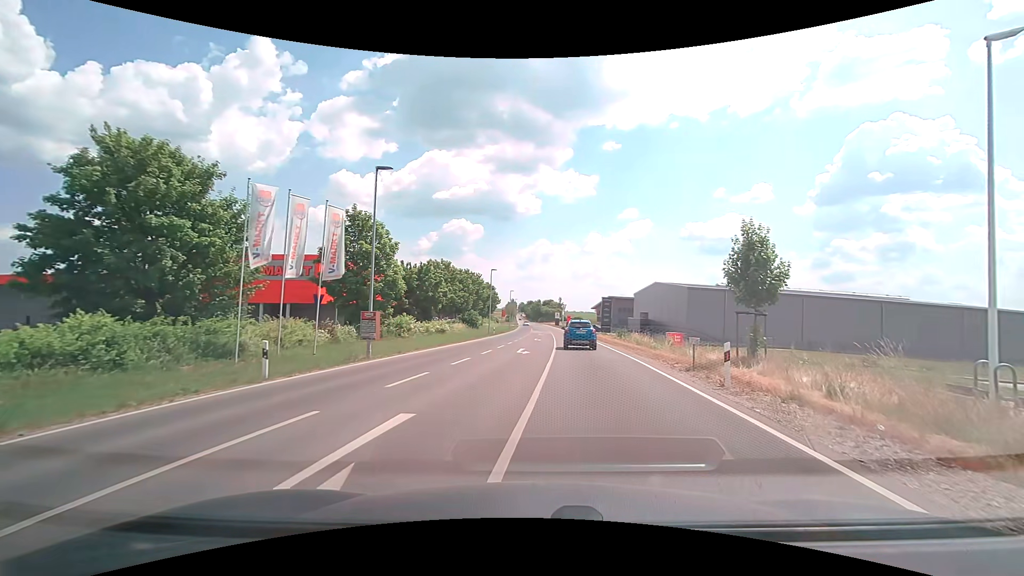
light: Day
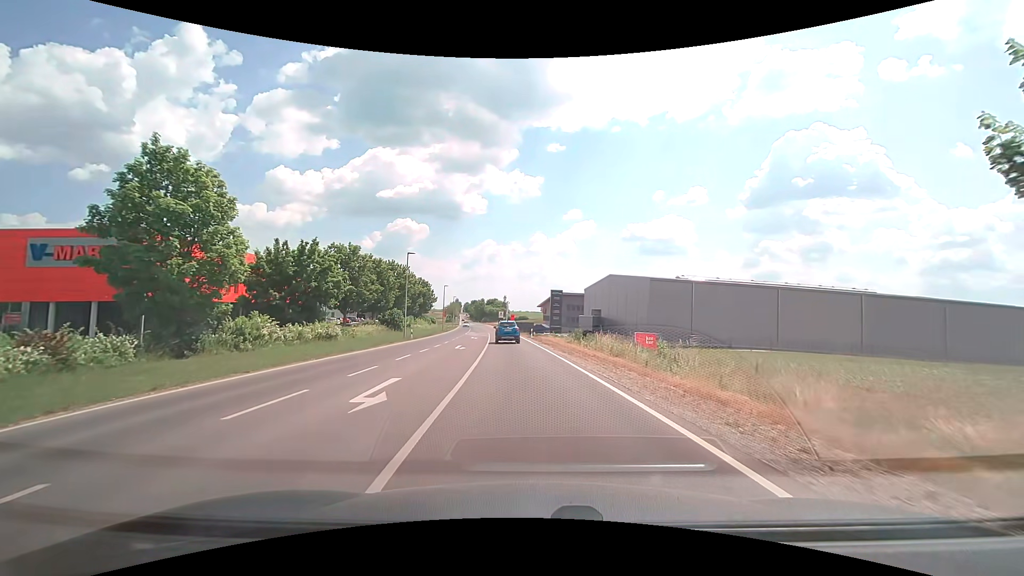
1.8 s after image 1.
(+1.5, +15.3) m; +7°
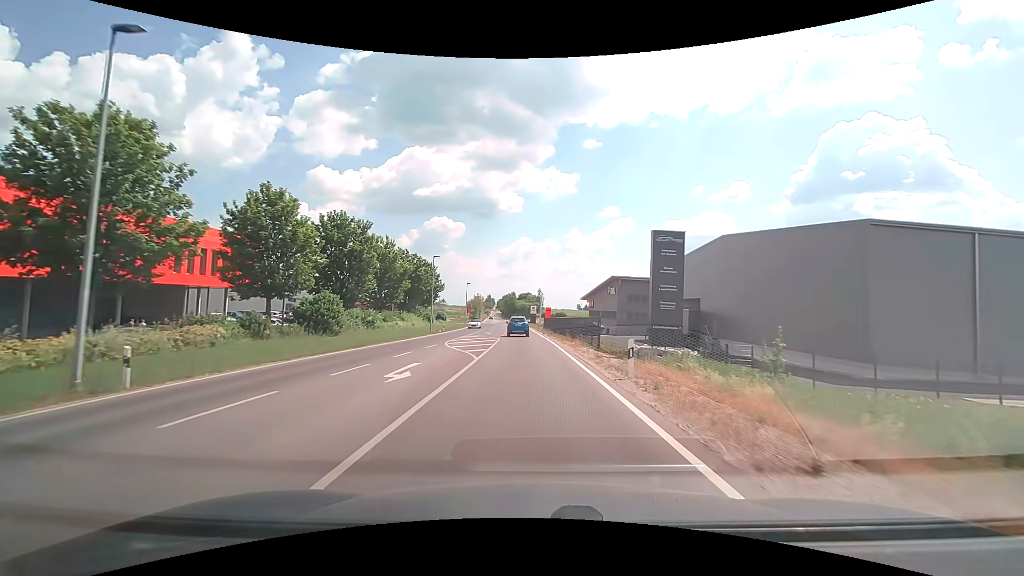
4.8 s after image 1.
(-1.6, +37.9) m; -4°
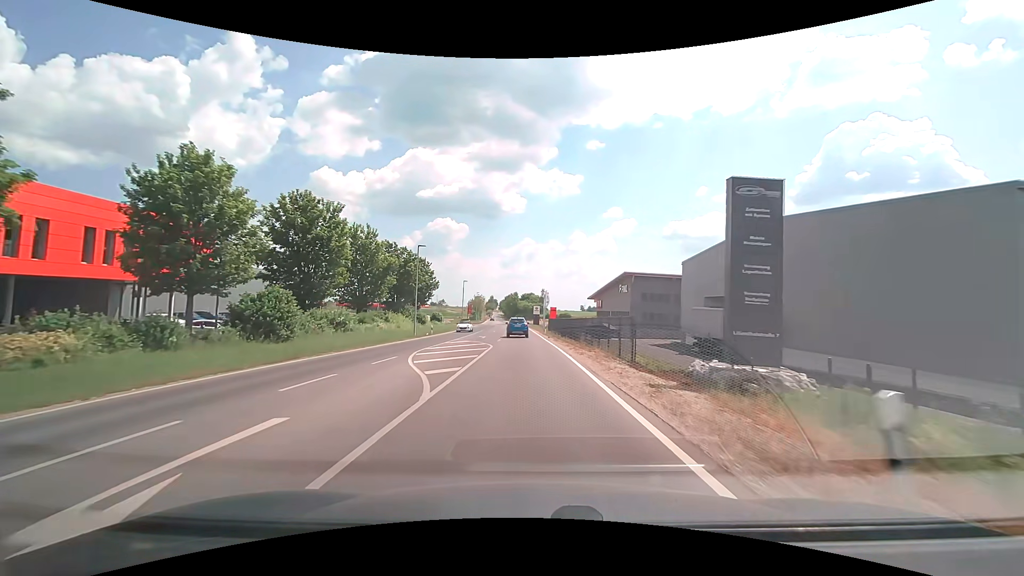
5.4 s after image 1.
(0.0, +8.7) m; 0°
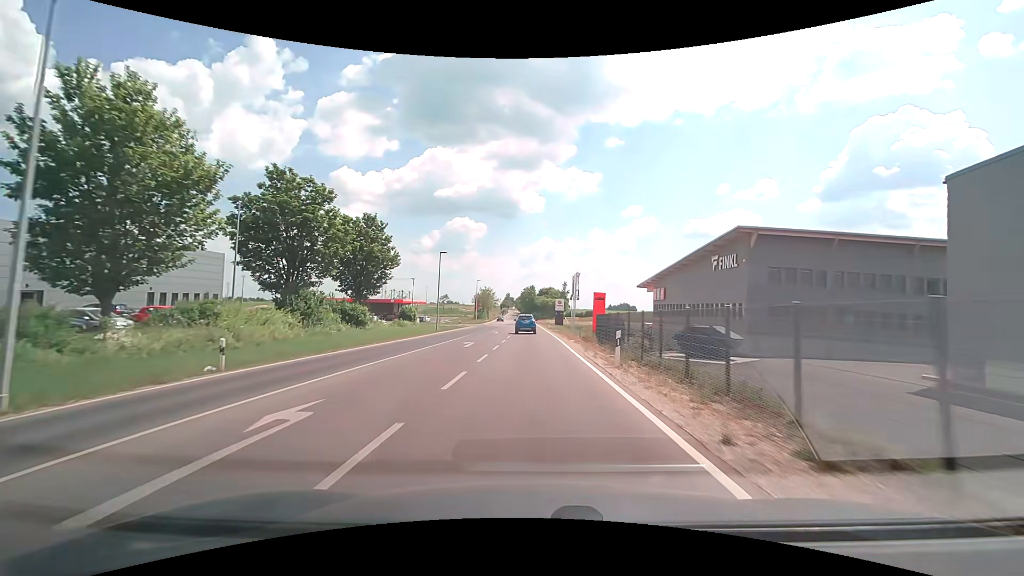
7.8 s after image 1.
(-0.7, +36.3) m; -2°
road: secondary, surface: asphalt
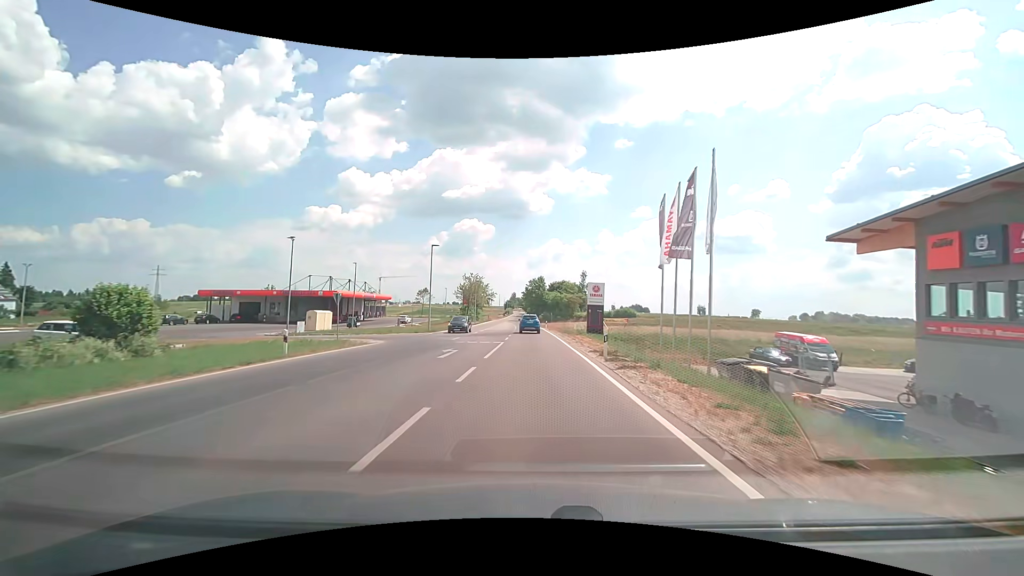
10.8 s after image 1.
(-0.4, +47.2) m; -1°
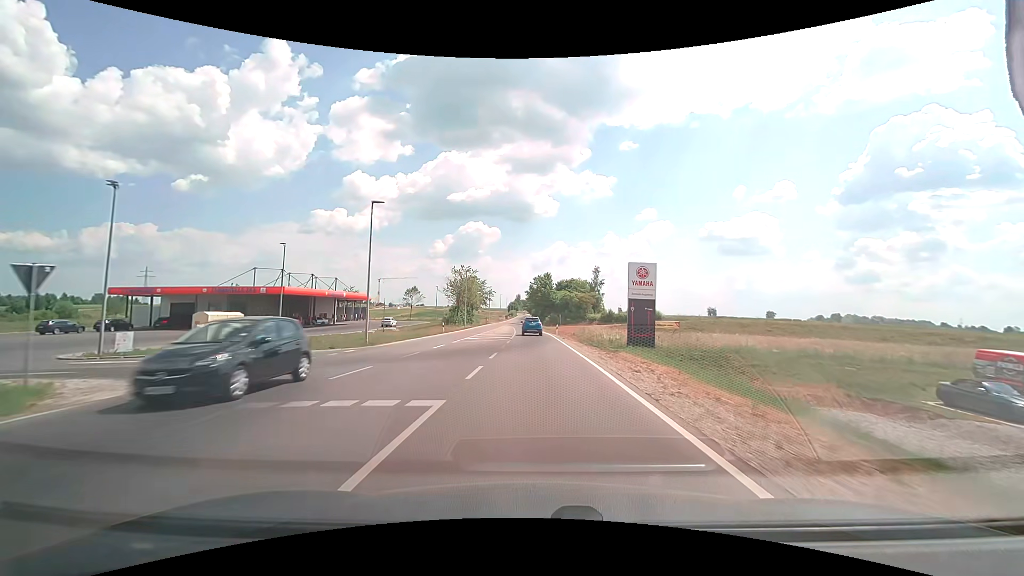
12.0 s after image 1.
(-0.1, +18.9) m; -1°
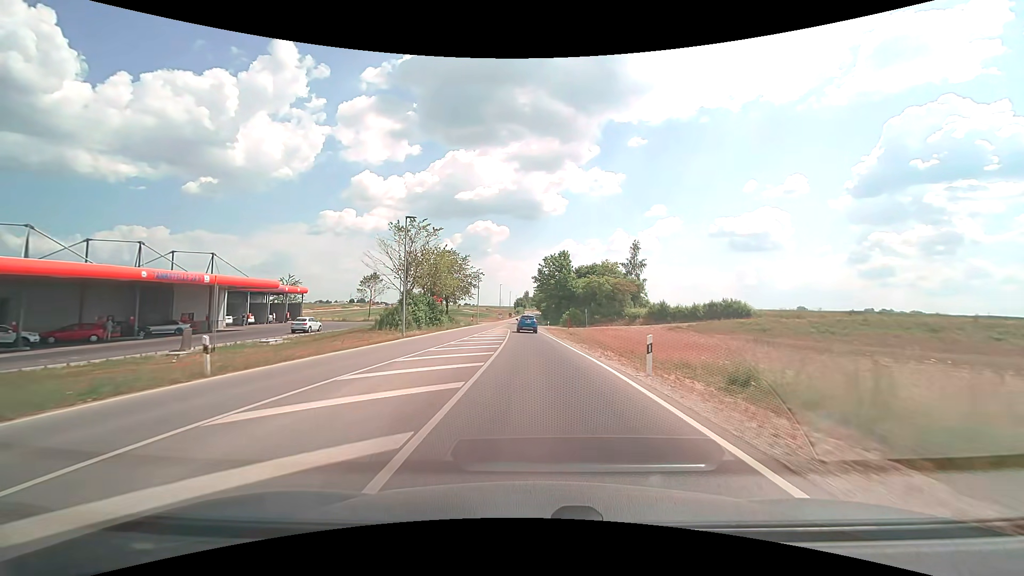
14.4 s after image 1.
(-0.4, +37.1) m; -1°
(0, +10) (0, +20) (0, +30) (0, +40) (-1, +50) (-1, +60) (-2, +70) (-2, +80) (-2, +90) (-2, +100) m
